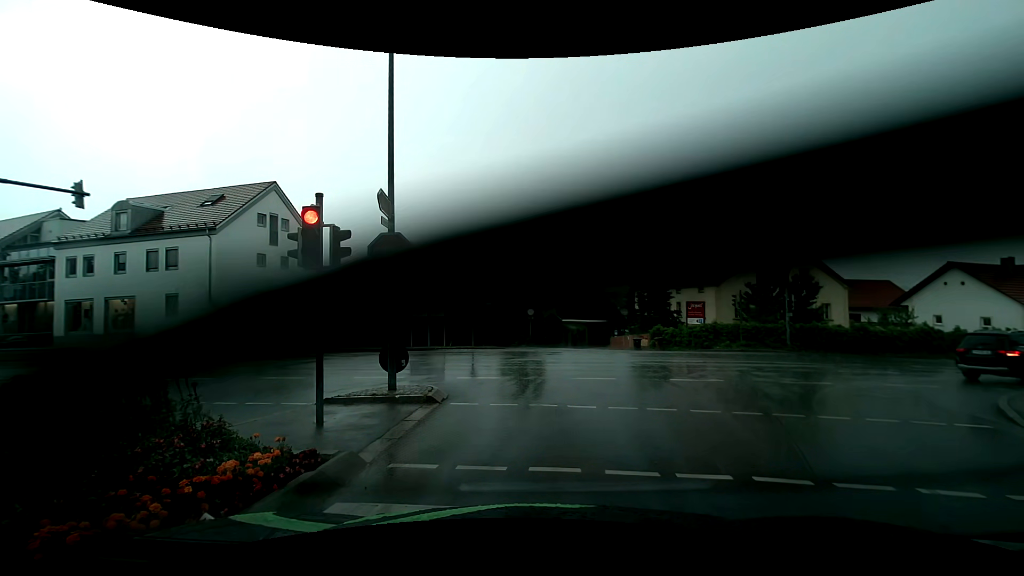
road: residential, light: Day
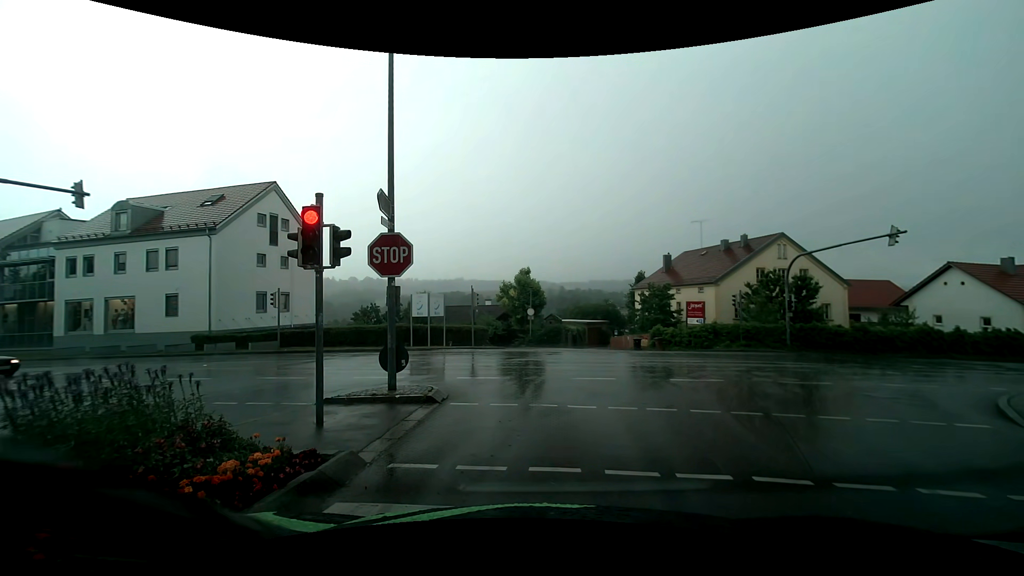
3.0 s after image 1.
(0.0, 0.0) m; 0°
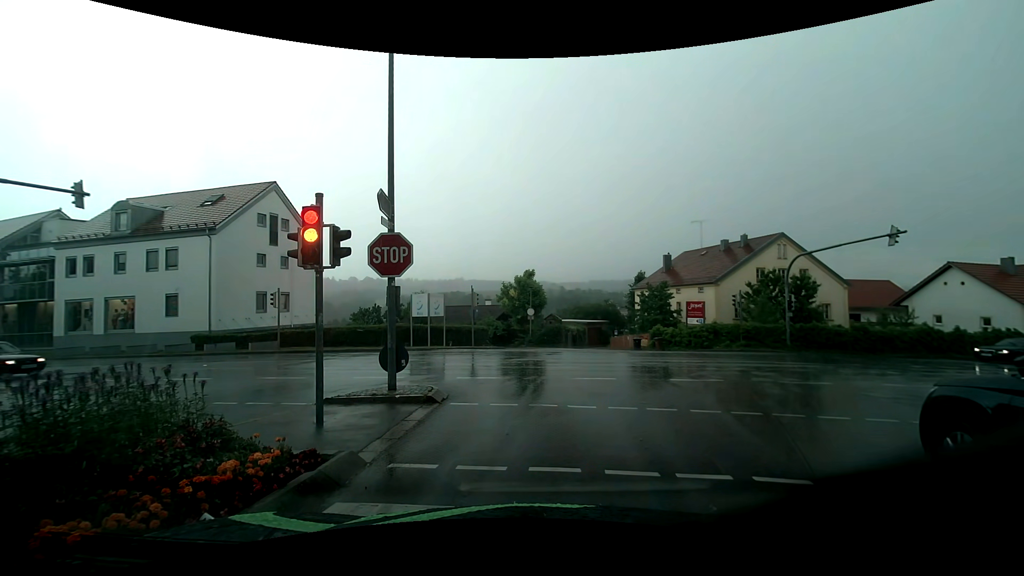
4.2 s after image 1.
(0.0, 0.0) m; 0°
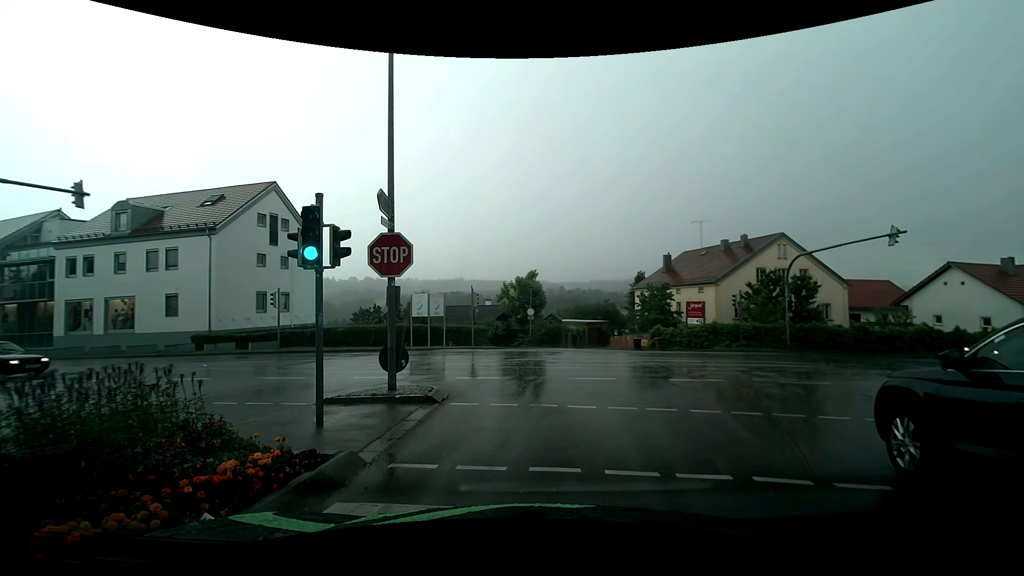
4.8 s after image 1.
(0.0, 0.0) m; 0°
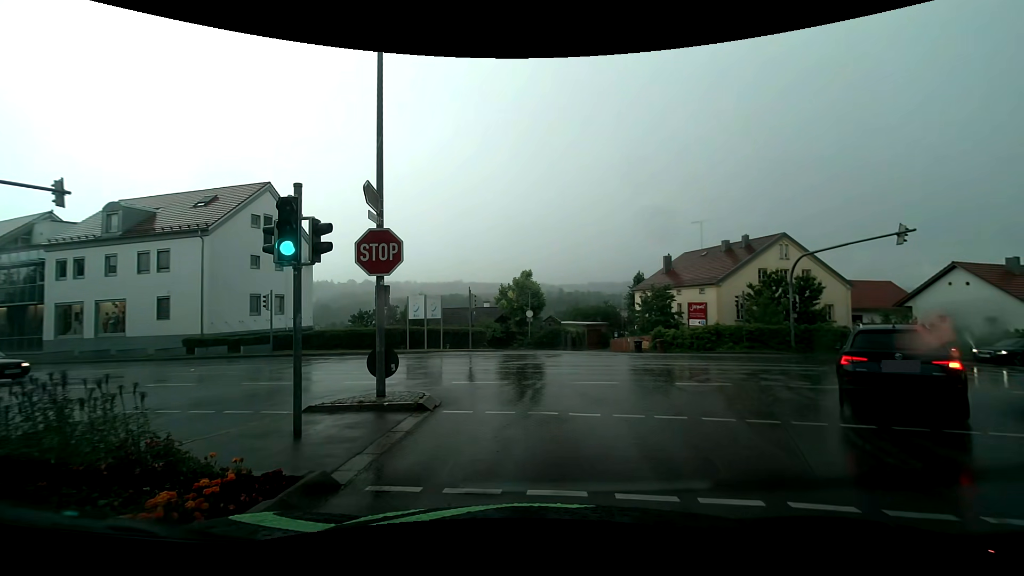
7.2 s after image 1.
(0.0, +0.7) m; 0°
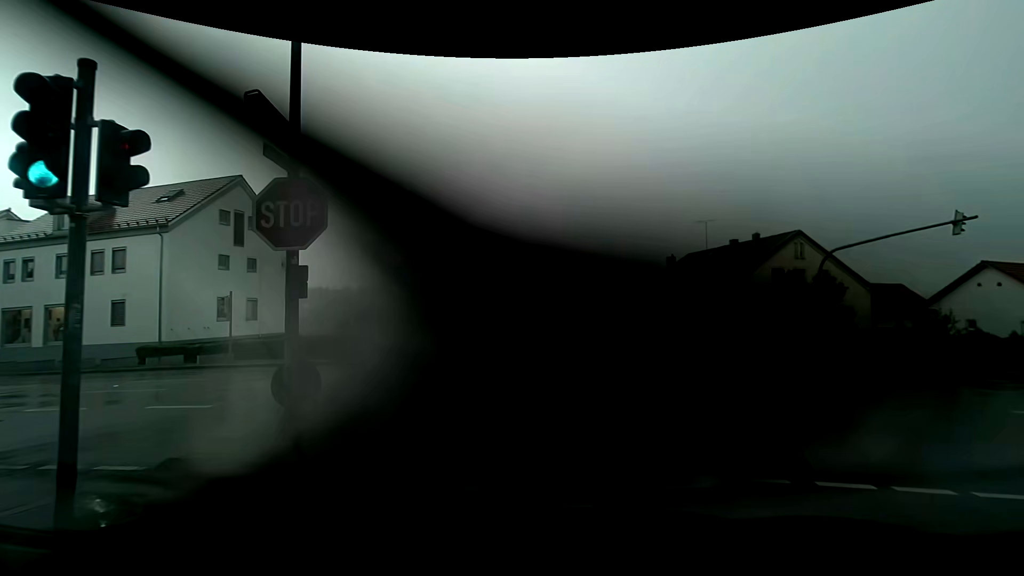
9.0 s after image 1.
(0.0, +3.4) m; +2°
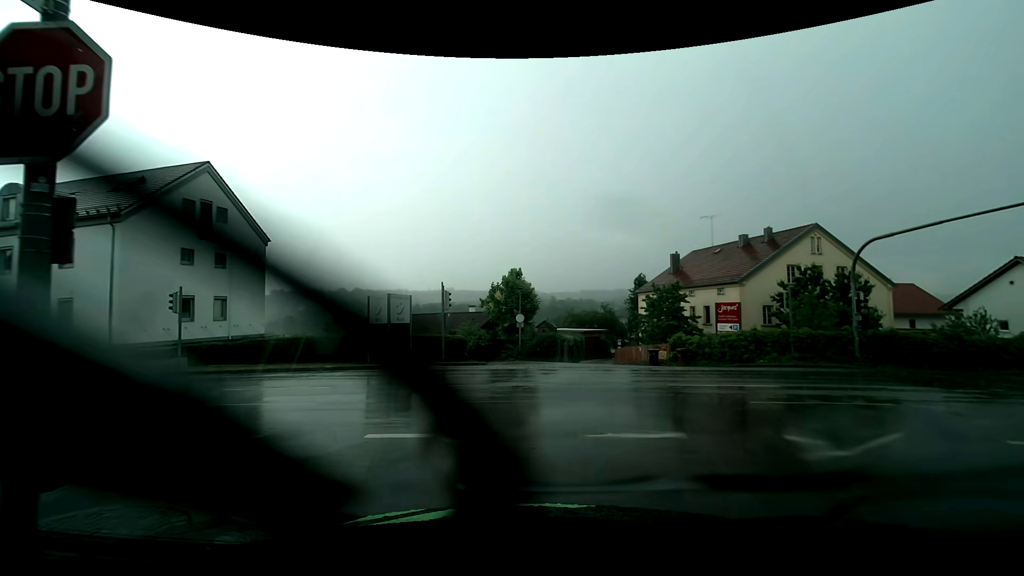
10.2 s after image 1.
(0.0, +3.2) m; 0°
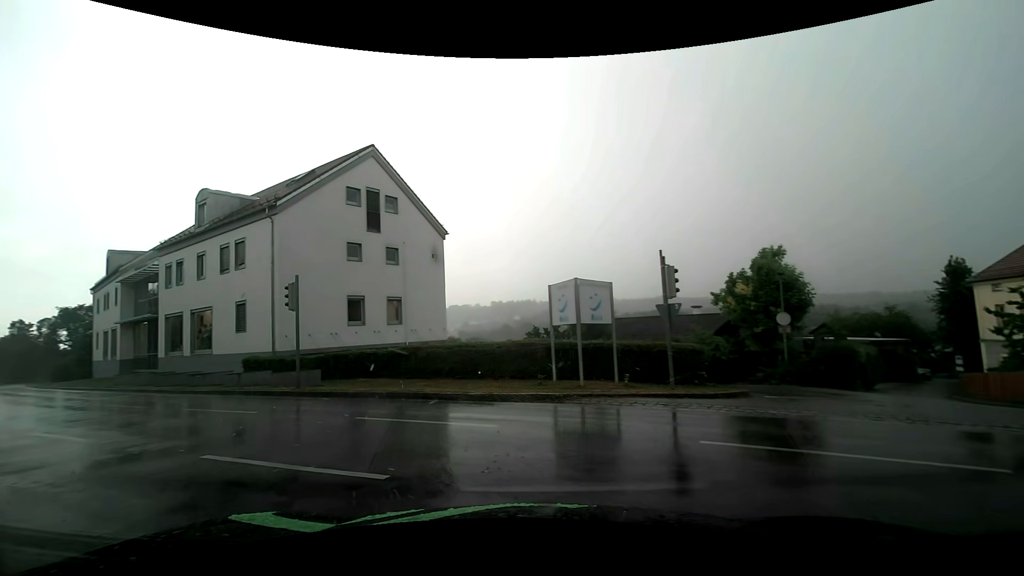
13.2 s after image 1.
(-1.2, +9.6) m; -24°
(-4, +9) (-12, +15) (-21, +20) (-29, +25) (-37, +31) (-45, +38) (-52, +44) (-59, +51) (-67, +58) (-74, +65) m
